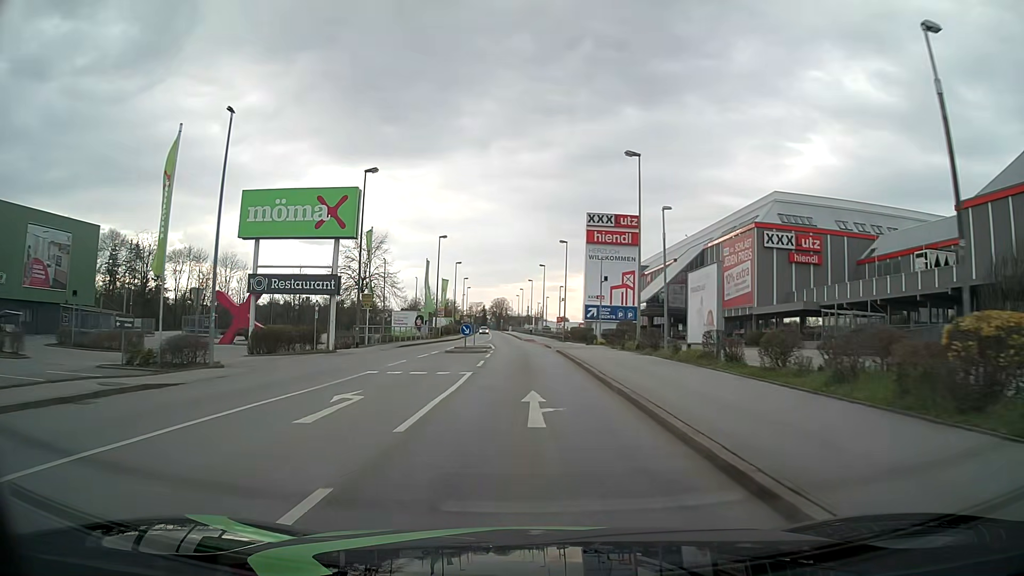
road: tertiary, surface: asphalt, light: Day
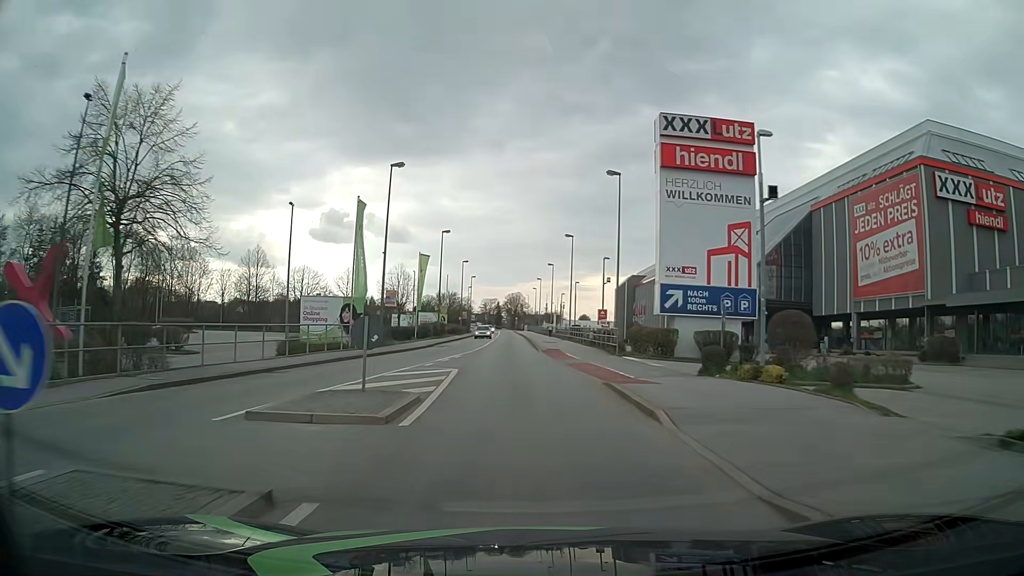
(-0.4, +30.7) m; -1°
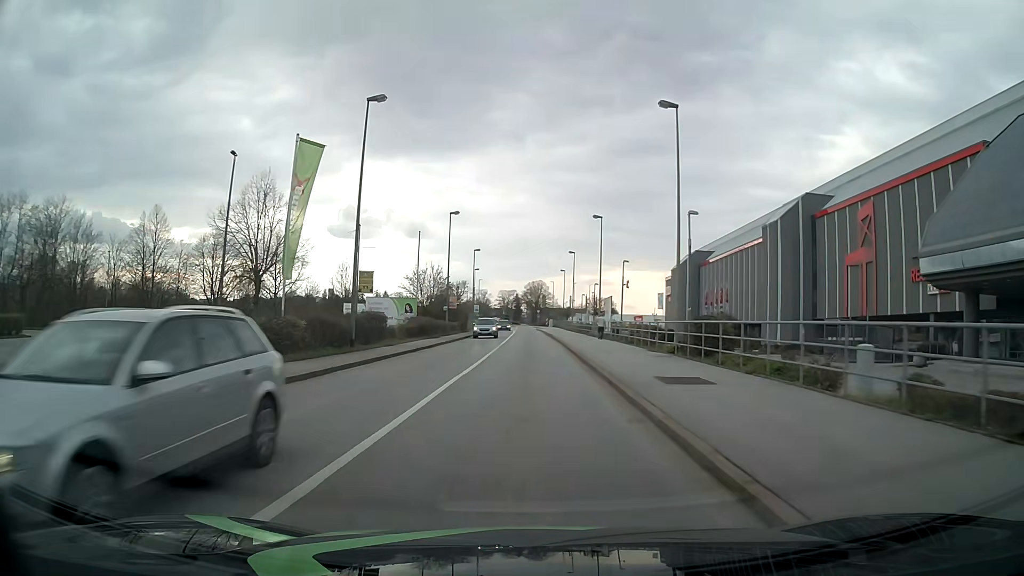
(-1.4, +38.3) m; -2°
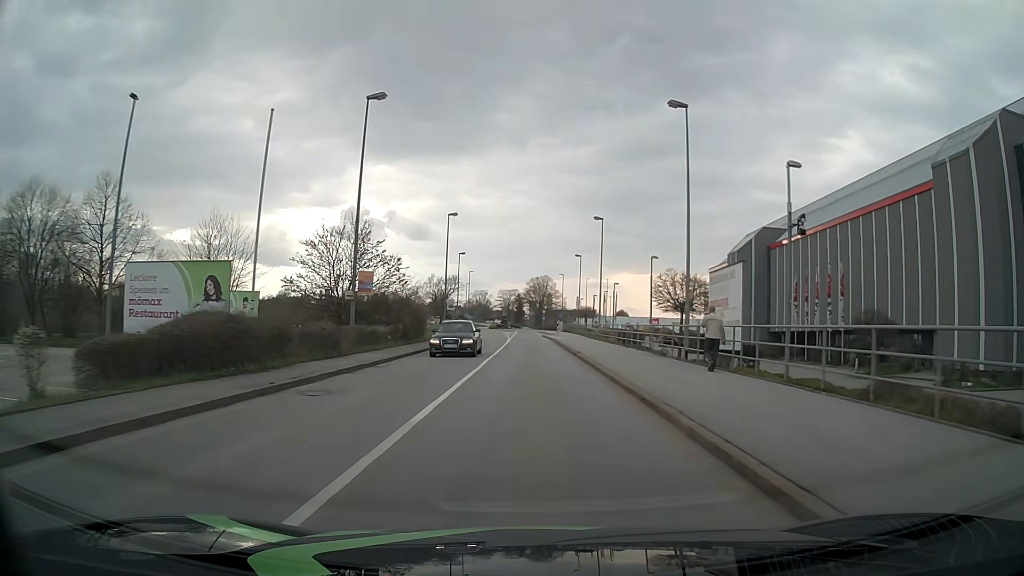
(-0.2, +30.6) m; 0°
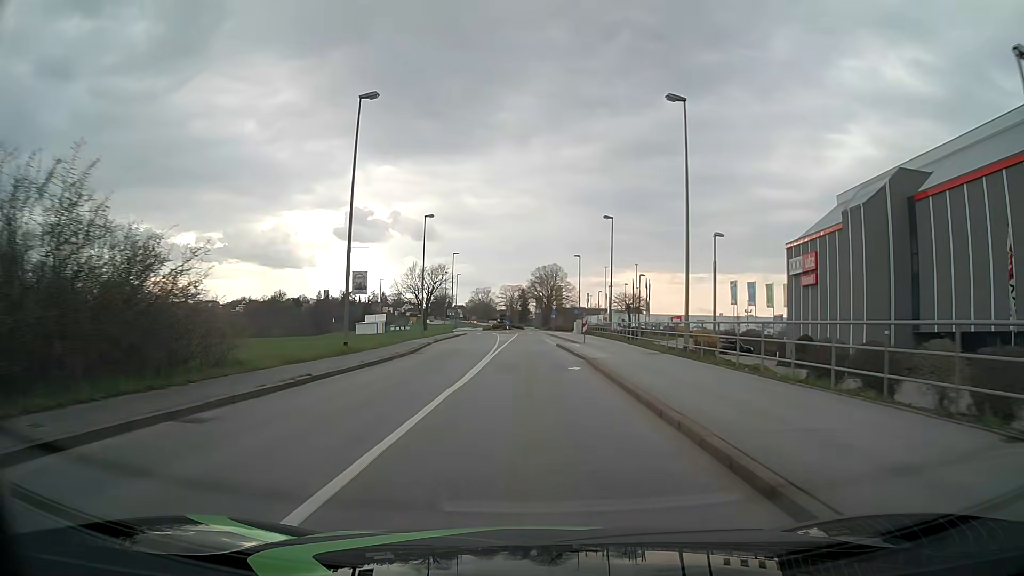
(0.0, +30.5) m; -1°
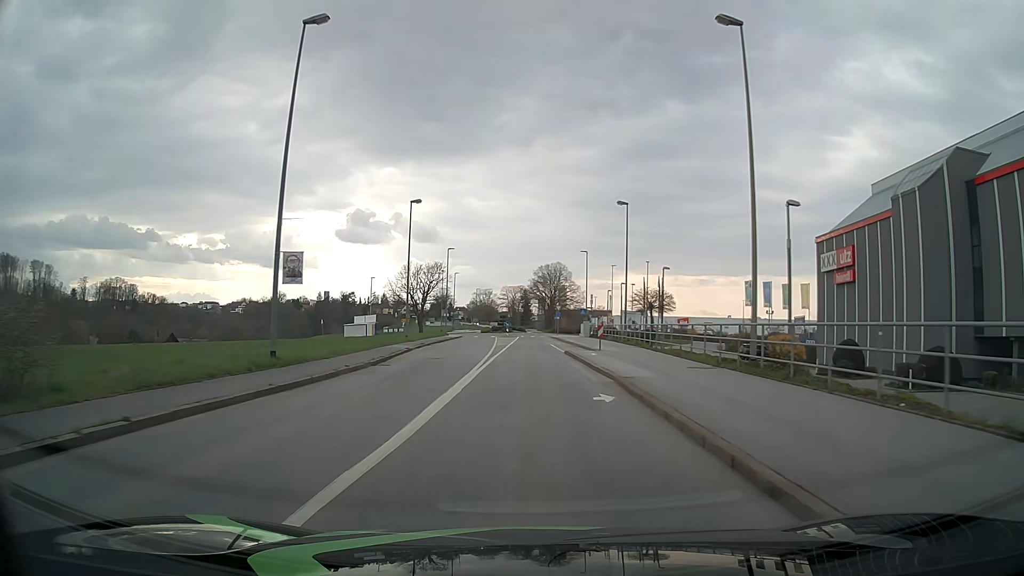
(0.0, +7.6) m; 0°
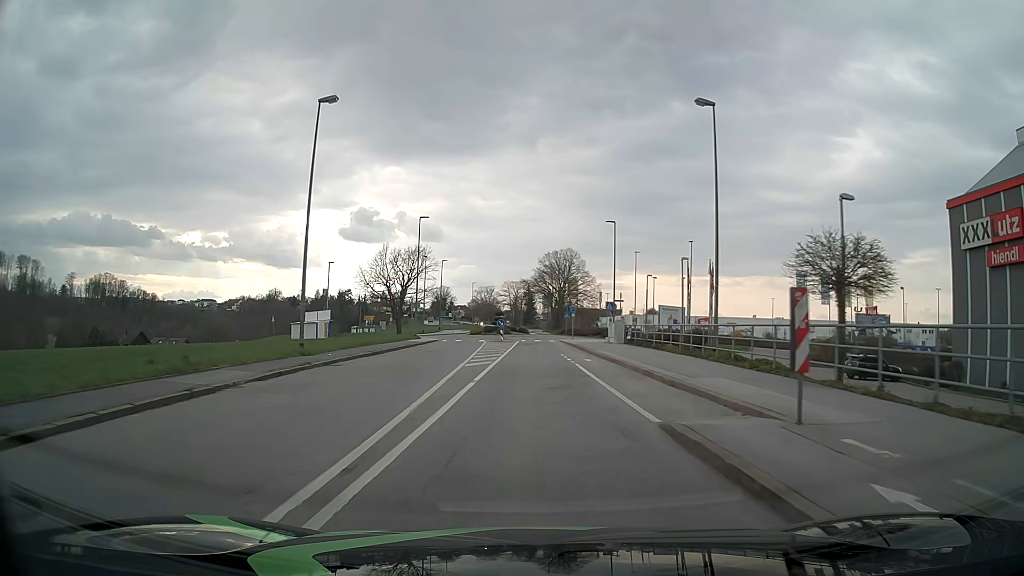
(-0.1, +22.9) m; 0°
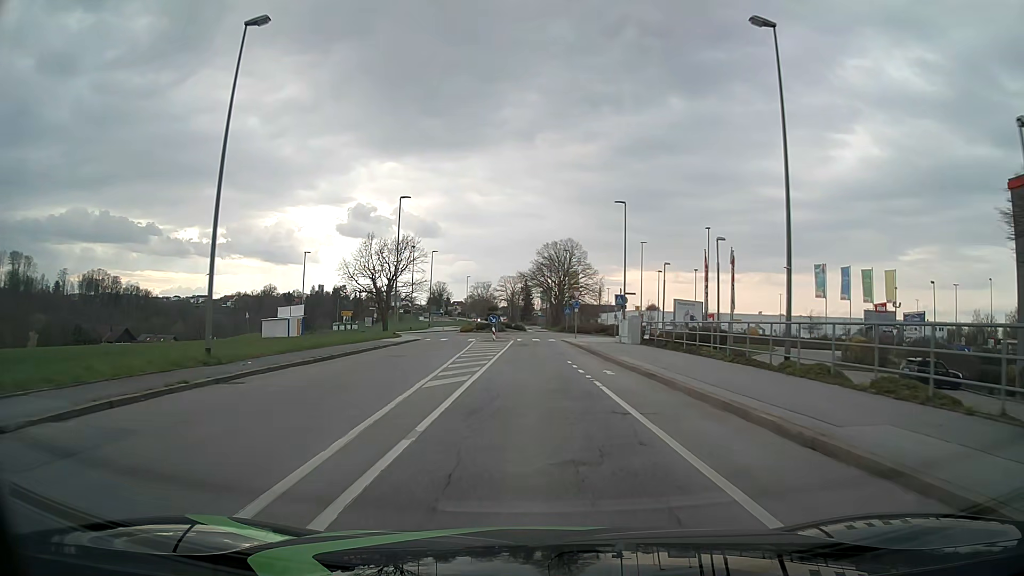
(0.0, +7.6) m; 0°
(0, +10) (0, +20) (0, +30) (0, +40) (0, +50) (+3, +60) (+5, +69) (+1, +78) (-1, +88) (-2, +98) m
